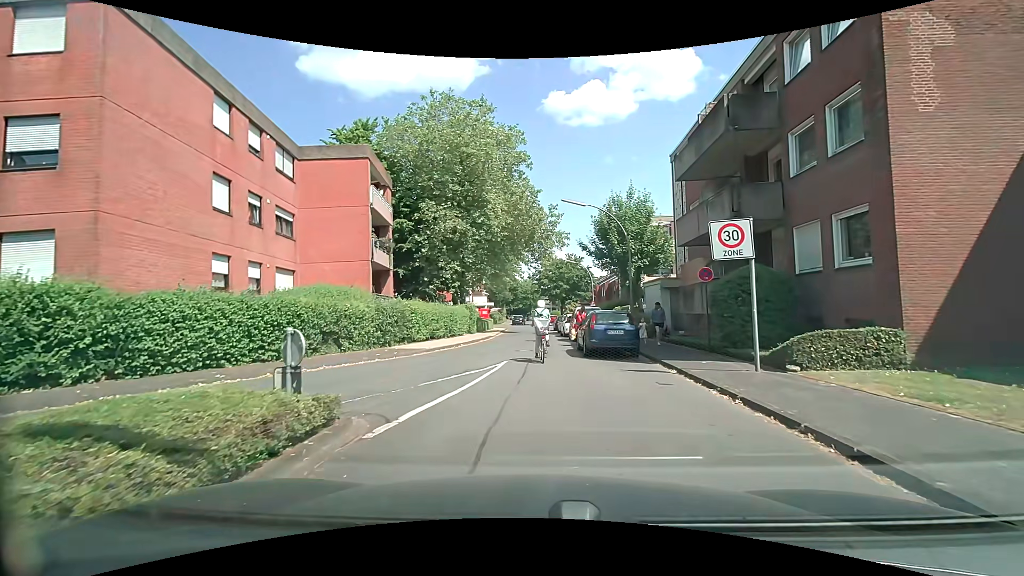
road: residential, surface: asphalt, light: Day
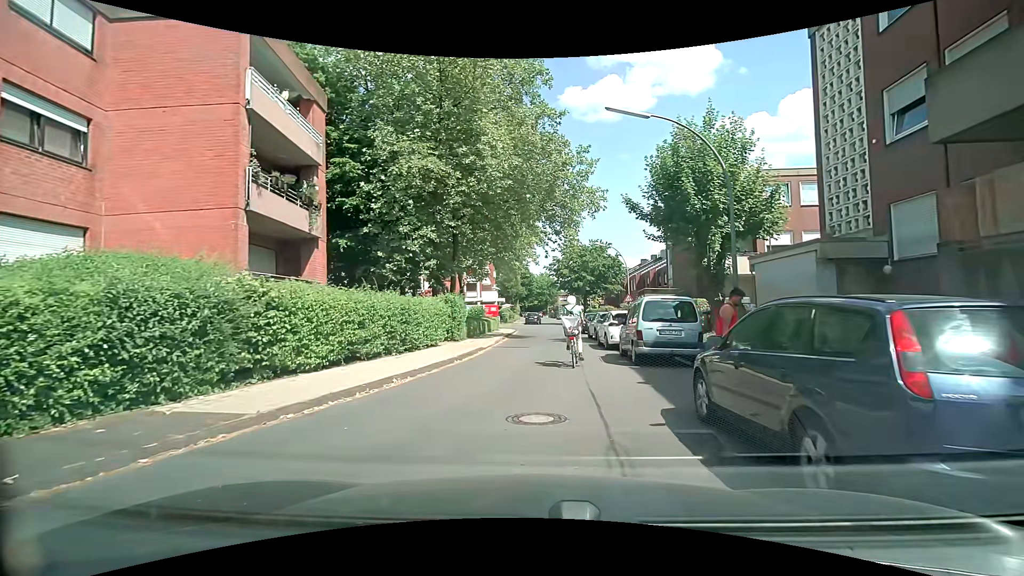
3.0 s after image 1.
(-0.4, +12.8) m; -2°
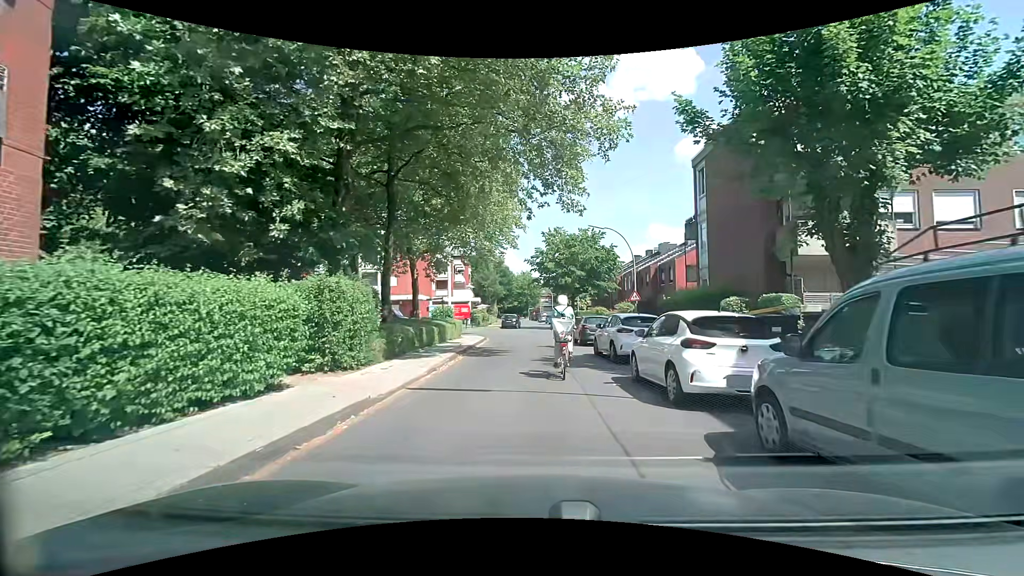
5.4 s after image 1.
(0.0, +10.9) m; +1°
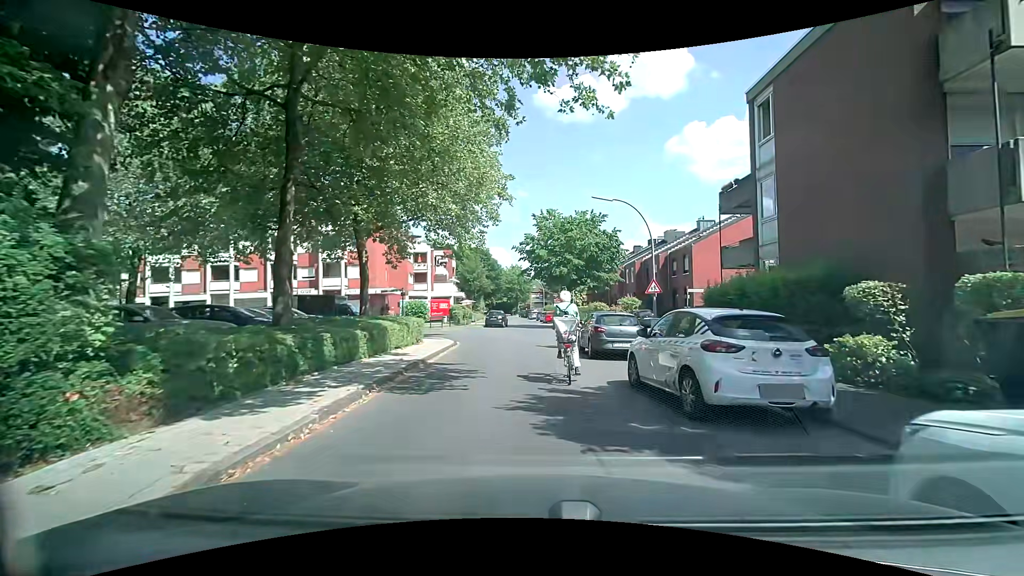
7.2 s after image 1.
(+0.1, +8.0) m; +2°
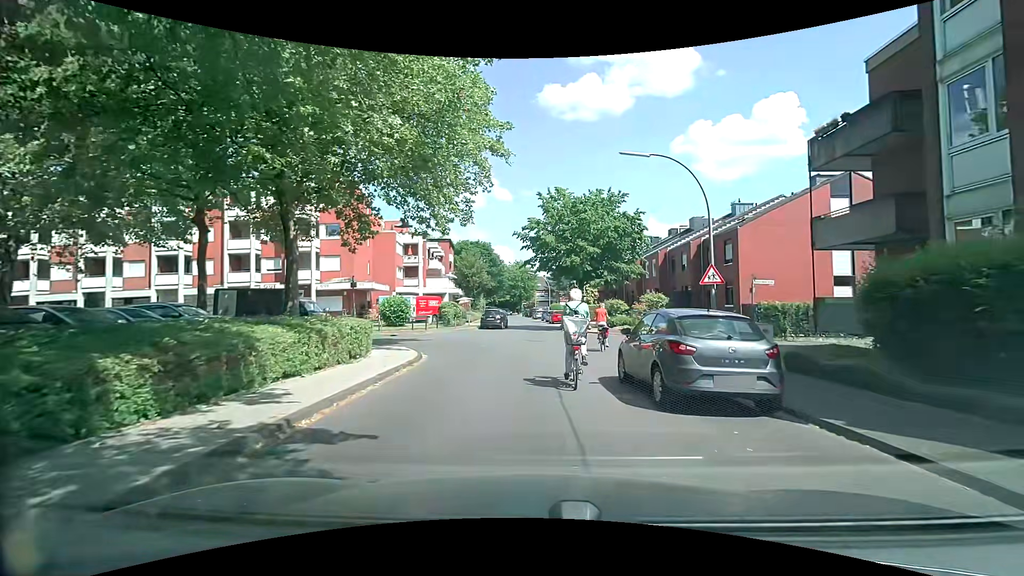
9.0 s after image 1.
(-0.1, +7.8) m; 0°
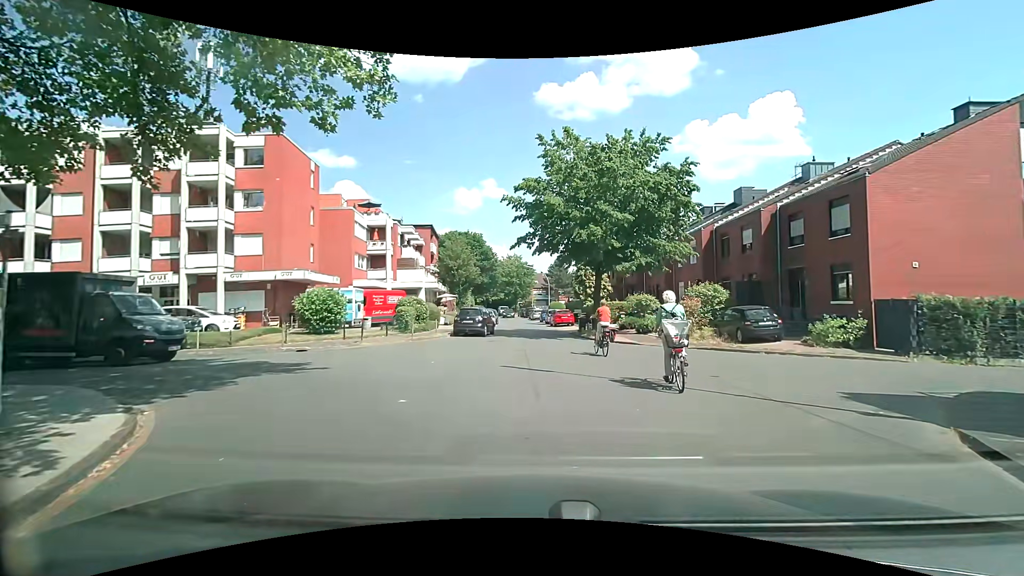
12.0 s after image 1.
(-0.1, +12.2) m; +1°
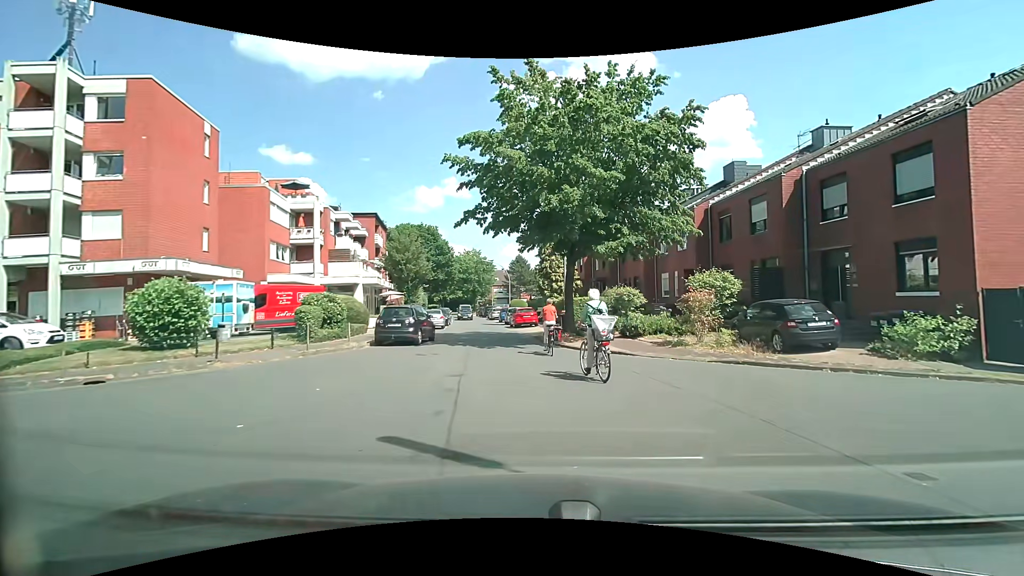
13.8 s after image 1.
(+0.2, +7.0) m; +4°
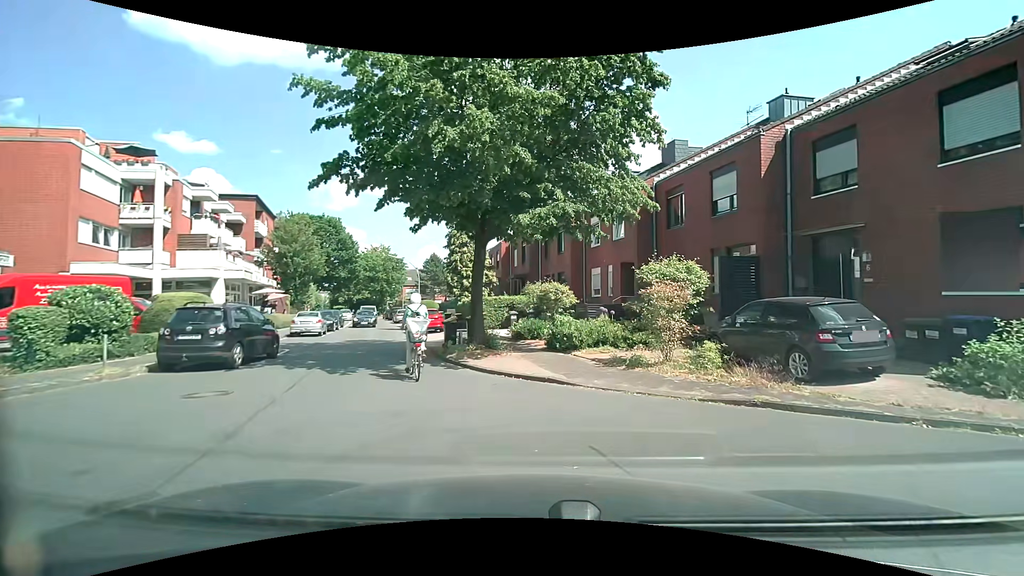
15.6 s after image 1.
(+0.4, +6.4) m; +9°
